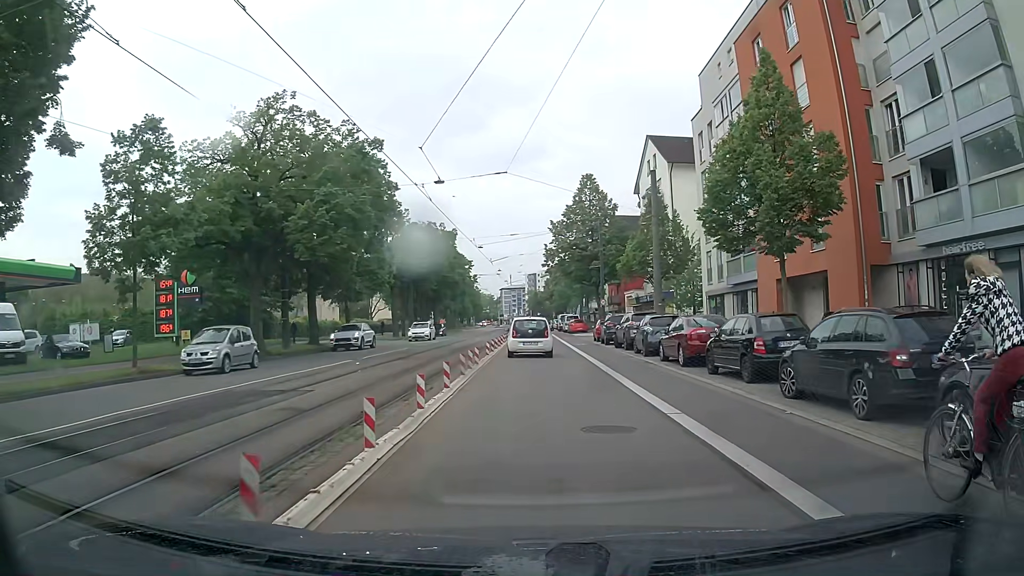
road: primary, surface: asphalt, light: Day
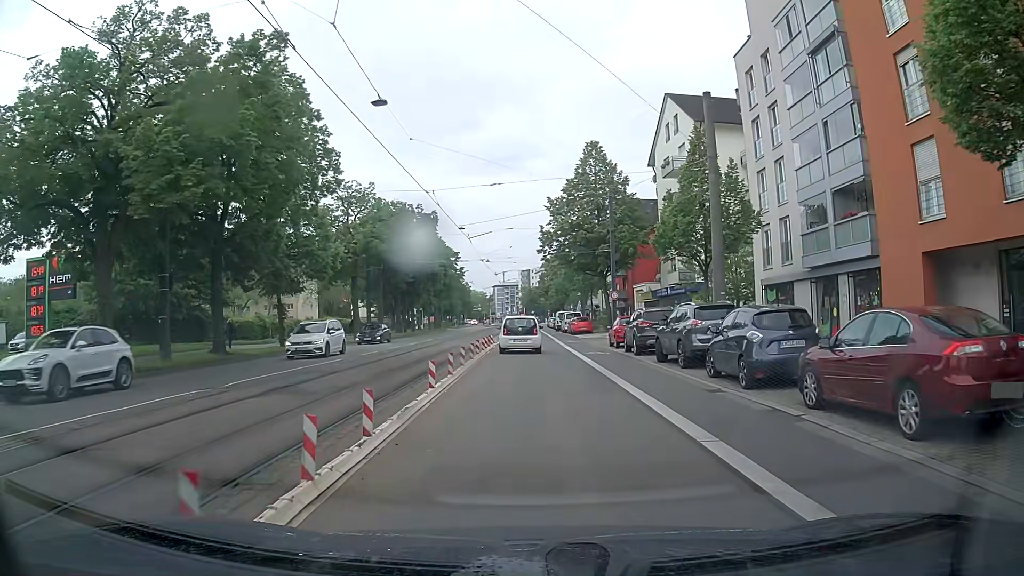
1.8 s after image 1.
(0.0, +12.5) m; +1°
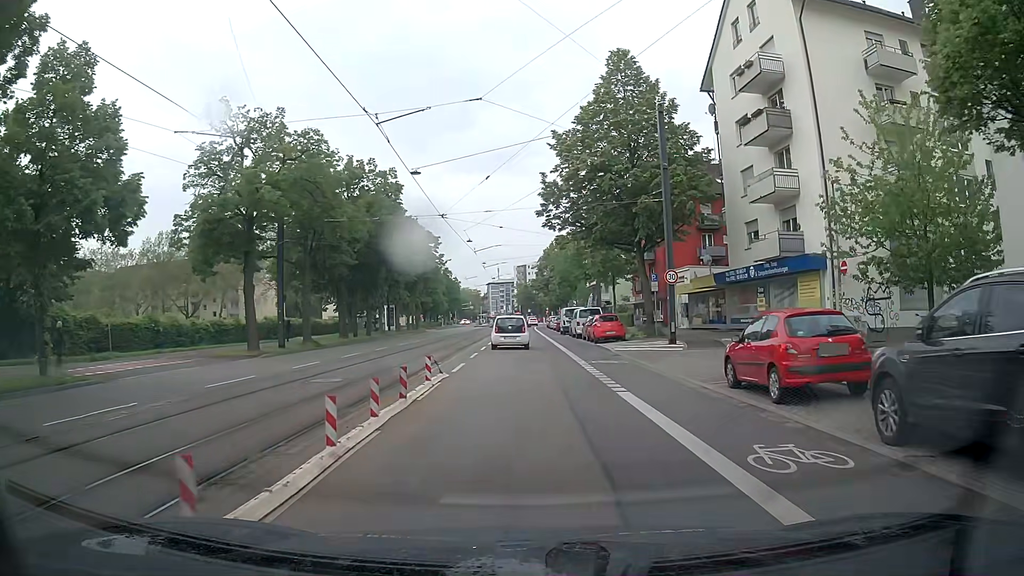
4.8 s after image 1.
(-0.2, +20.6) m; -2°
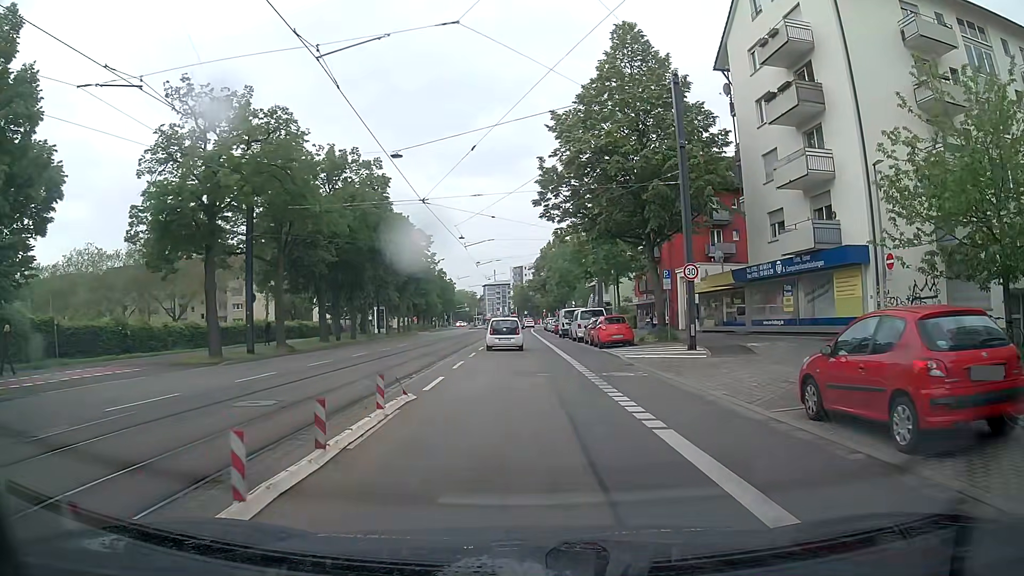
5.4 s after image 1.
(+0.1, +4.1) m; +2°
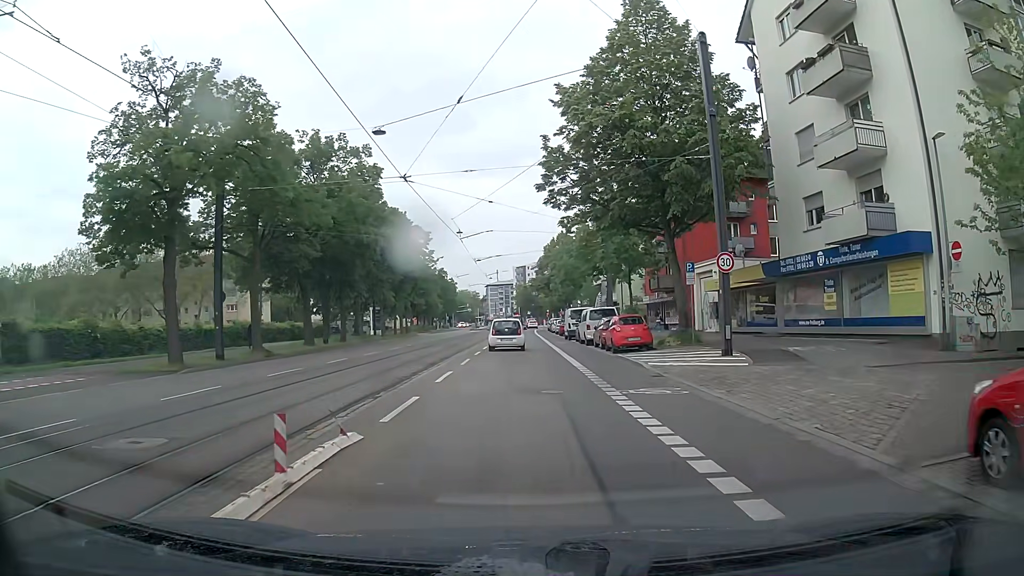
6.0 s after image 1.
(0.0, +4.0) m; 0°
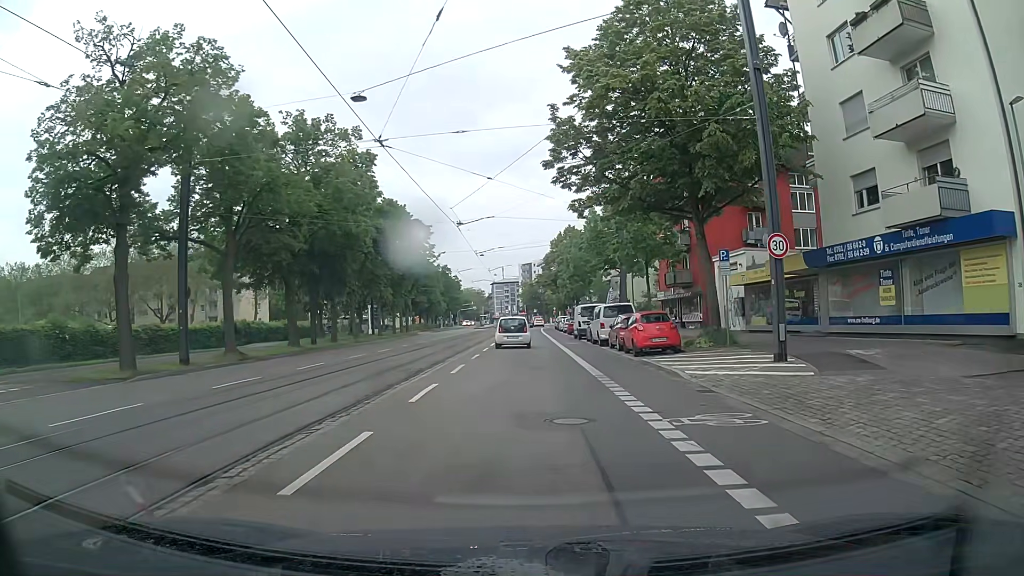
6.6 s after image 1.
(-0.1, +4.0) m; -1°
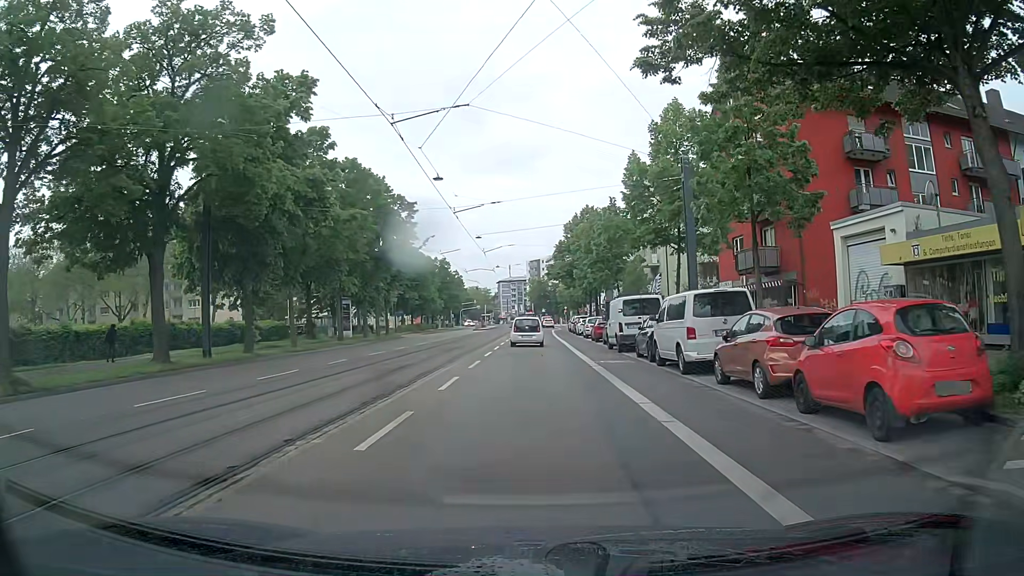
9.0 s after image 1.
(-0.1, +16.3) m; -1°
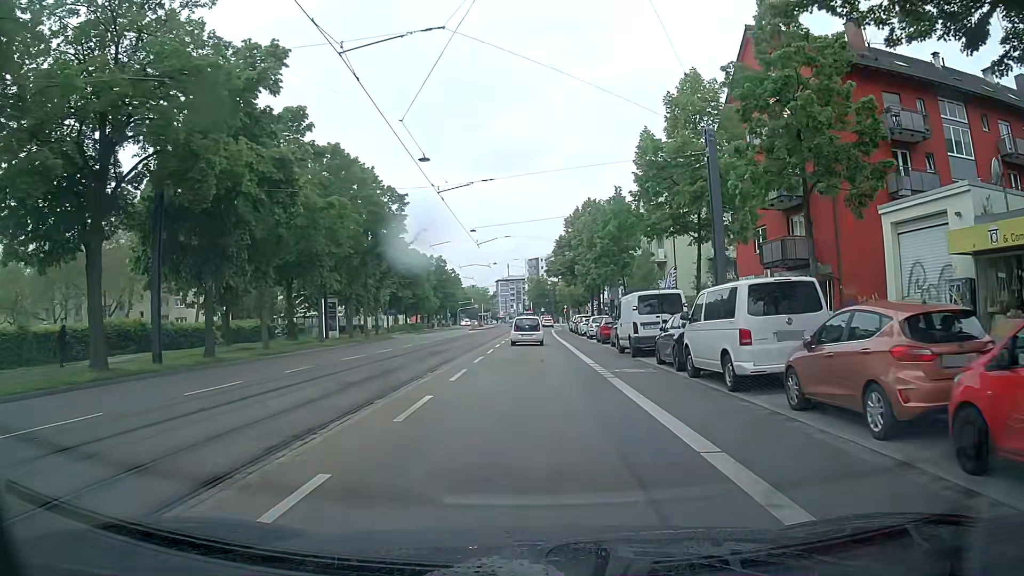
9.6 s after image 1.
(0.0, +4.1) m; -1°
